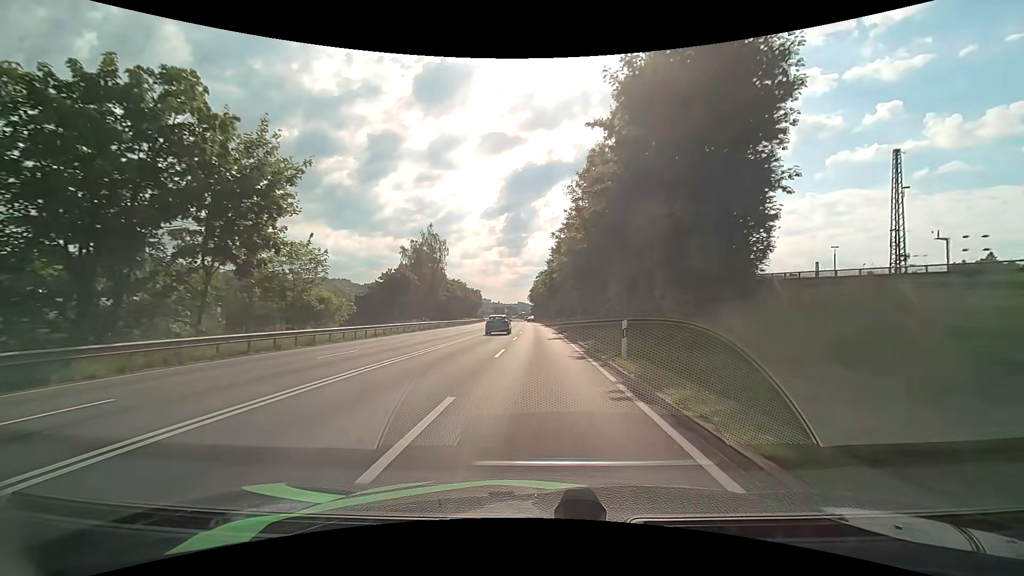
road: primary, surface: asphalt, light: Day
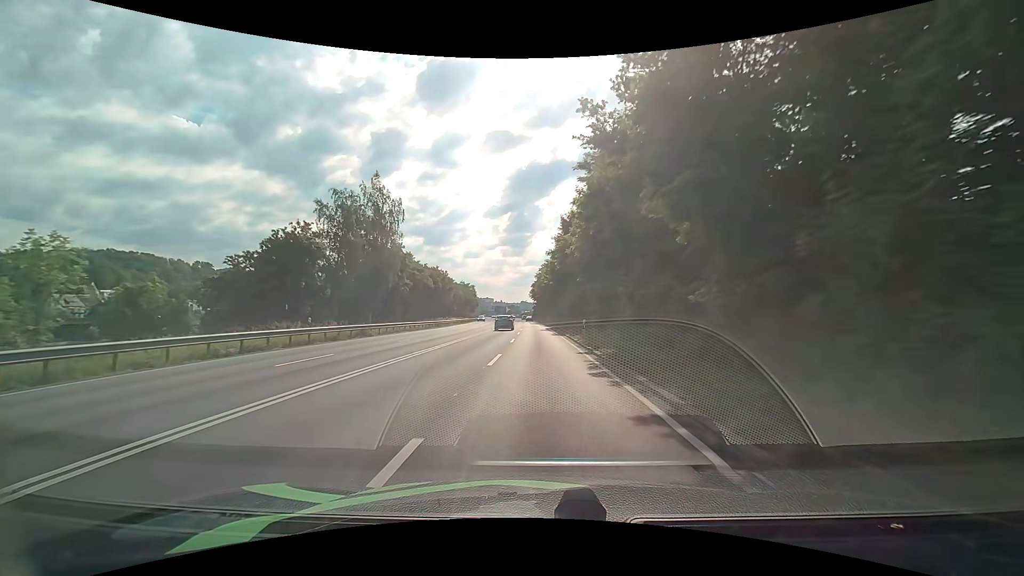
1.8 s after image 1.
(0.0, +27.0) m; -1°
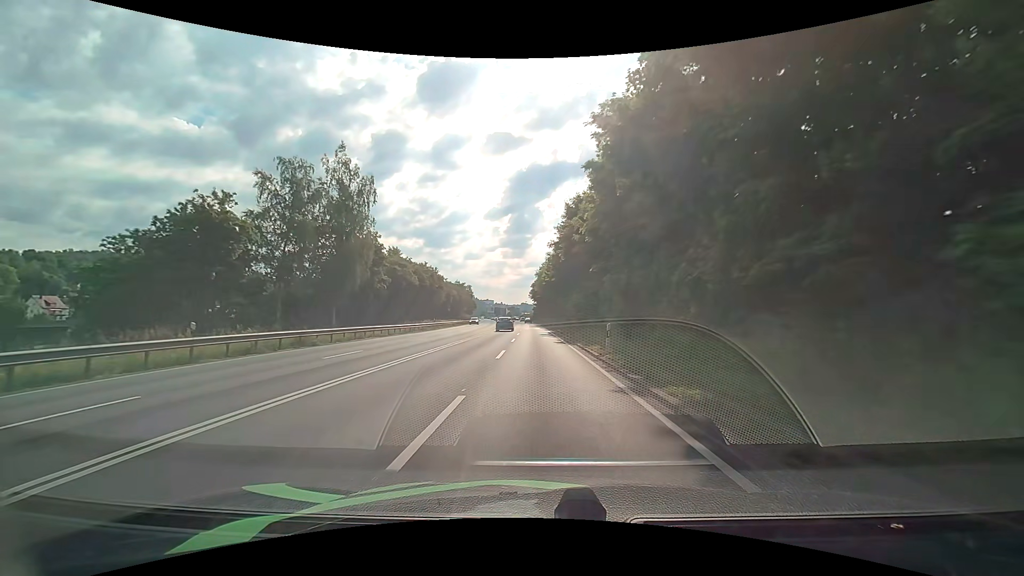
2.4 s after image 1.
(0.0, +8.9) m; +1°
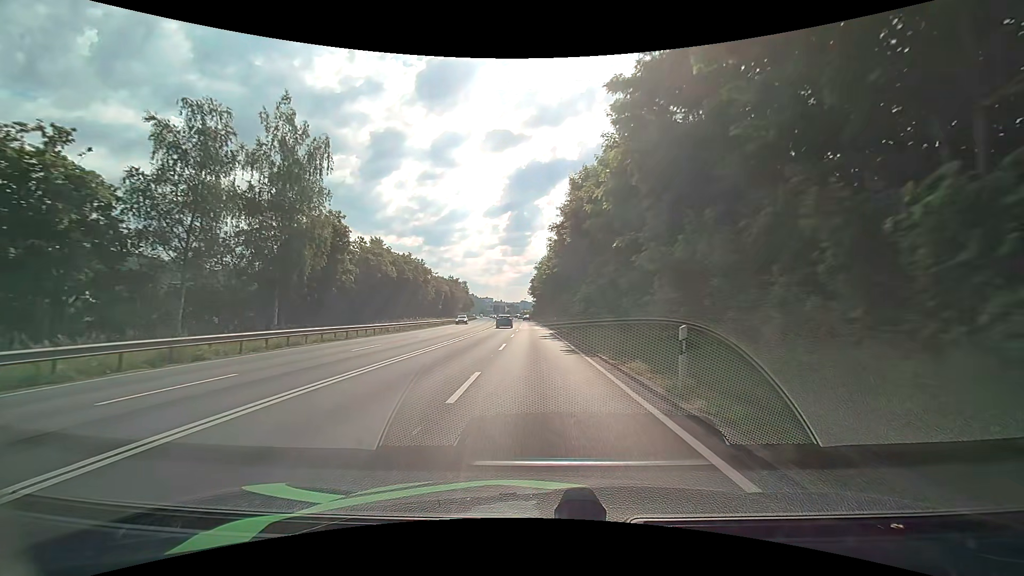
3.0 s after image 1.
(-0.1, +8.9) m; -1°
(0, +10) (0, +20) (0, +30) (0, +40) (0, +50) (0, +60) (0, +70) (-1, +80) (-1, +90) (-1, +100) m
